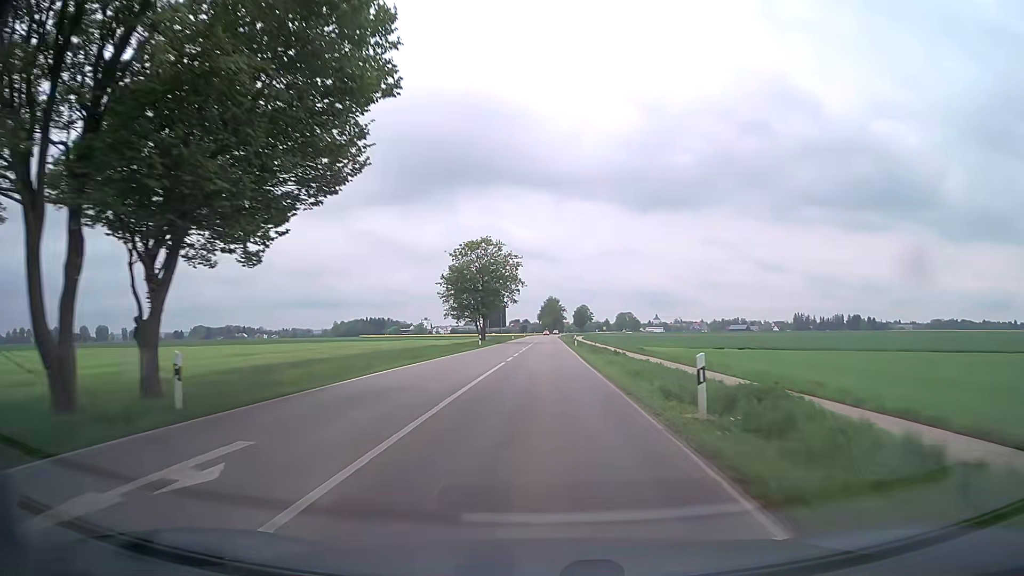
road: tertiary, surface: asphalt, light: Day
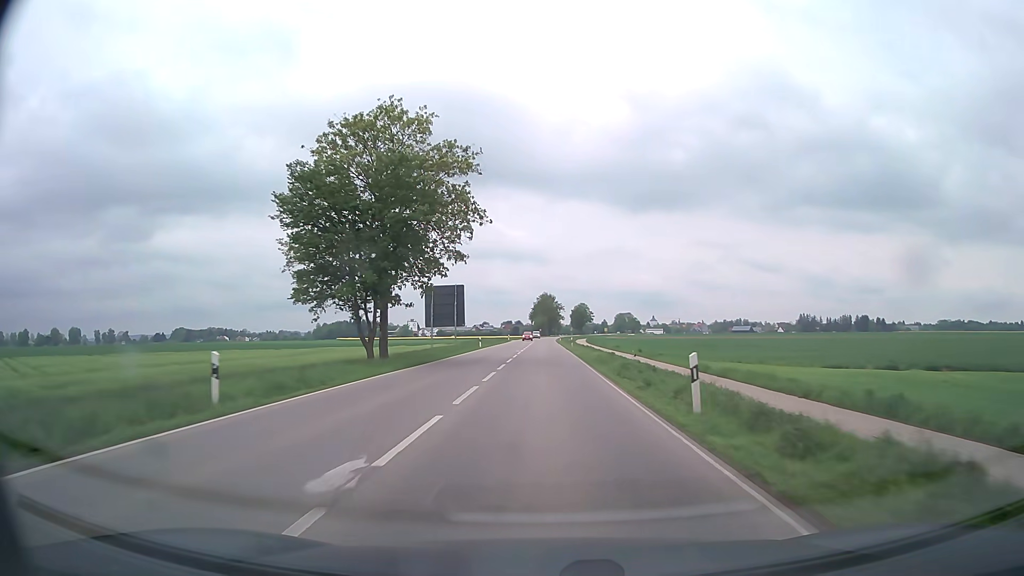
(0.0, +48.0) m; 0°
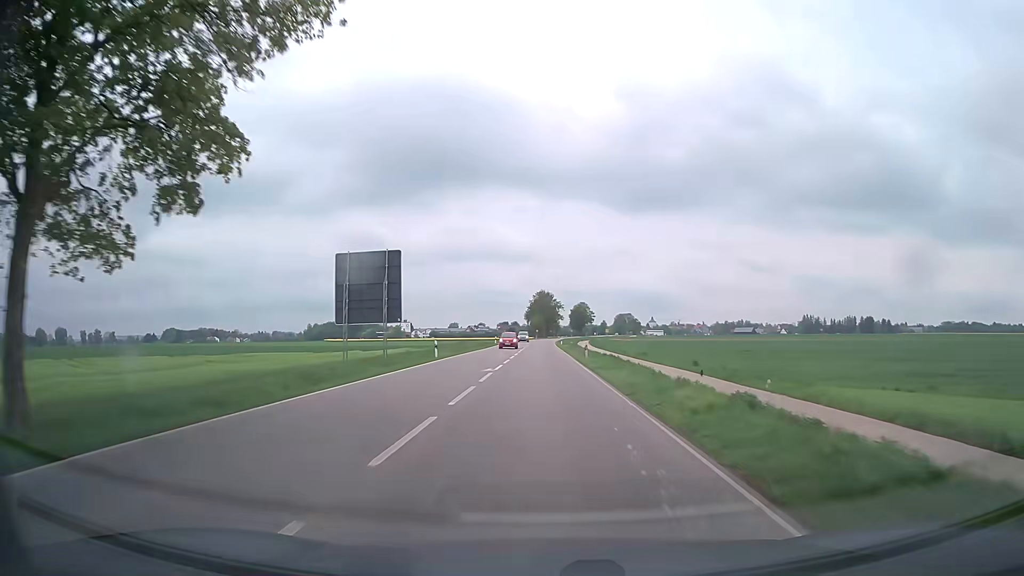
(0.0, +24.0) m; 0°
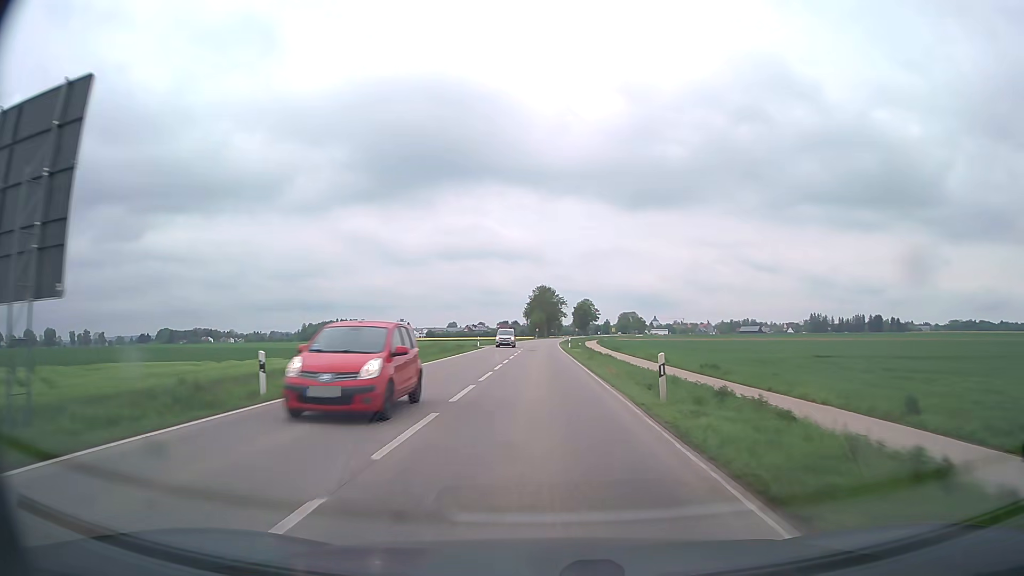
(0.0, +23.9) m; 0°
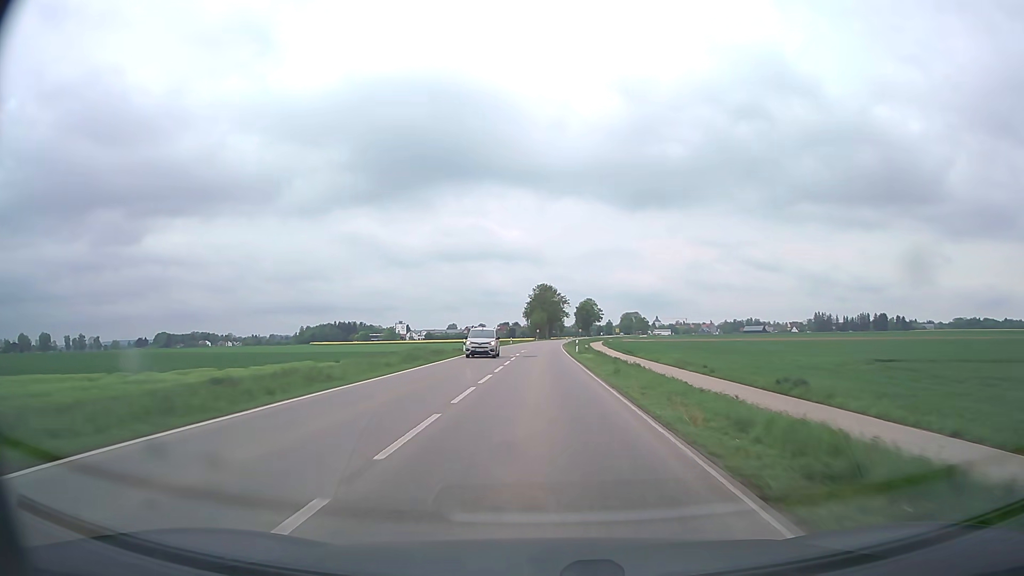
(0.0, +12.0) m; 0°
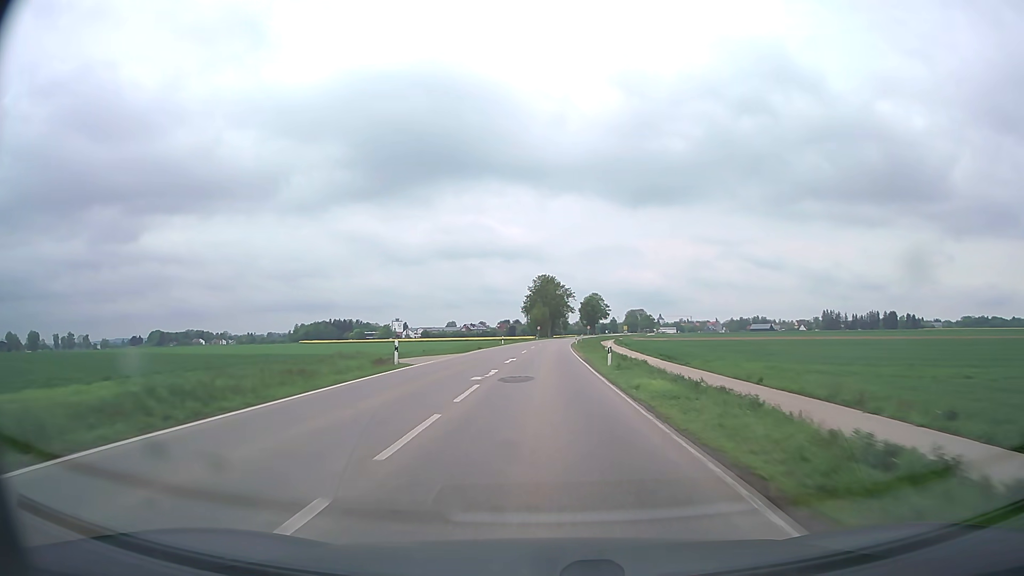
(-0.1, +24.0) m; 0°
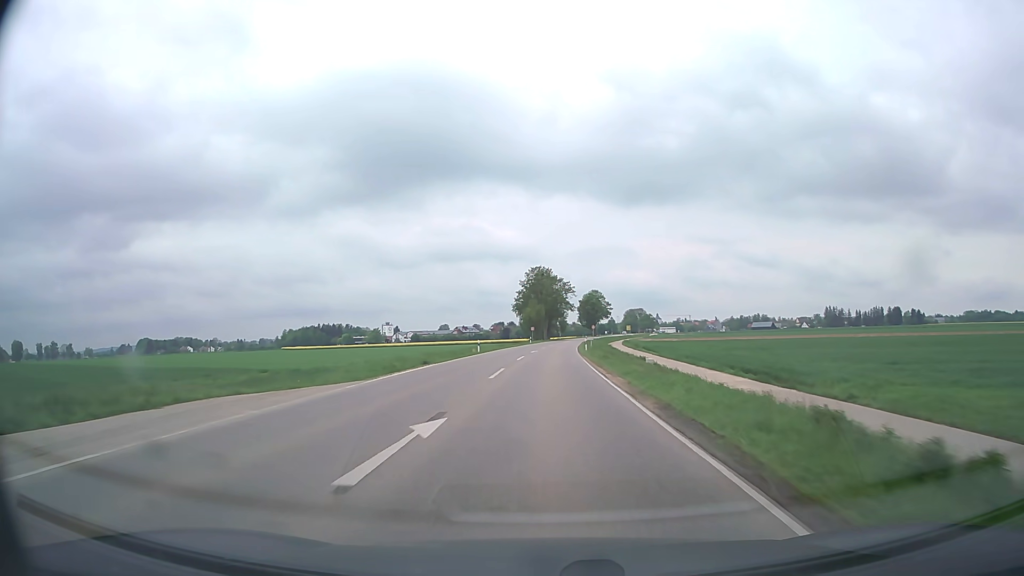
(+0.1, +24.2) m; 0°
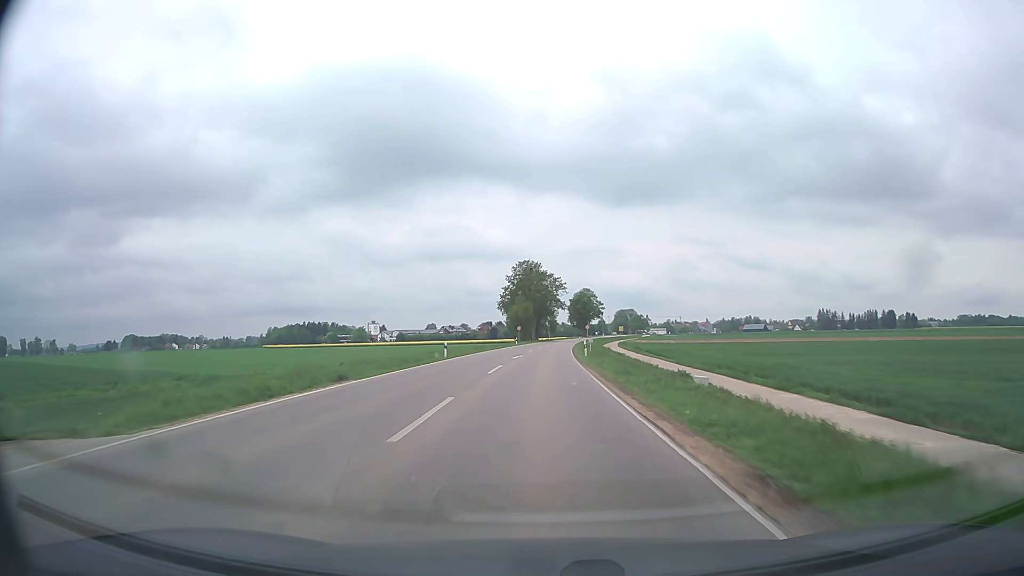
(+0.1, +12.3) m; +1°
(0, +10) (0, +20) (0, +30) (0, +40) (+1, +50) (+1, +60) (+1, +70) (+2, +80) (+2, +90) (+3, +100) m
